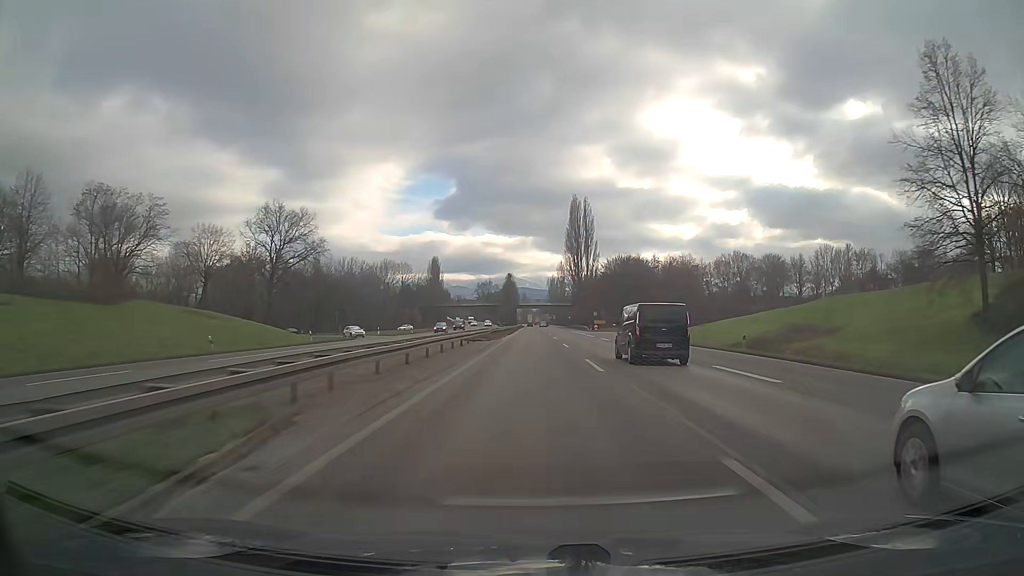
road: trunk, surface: asphalt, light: Day
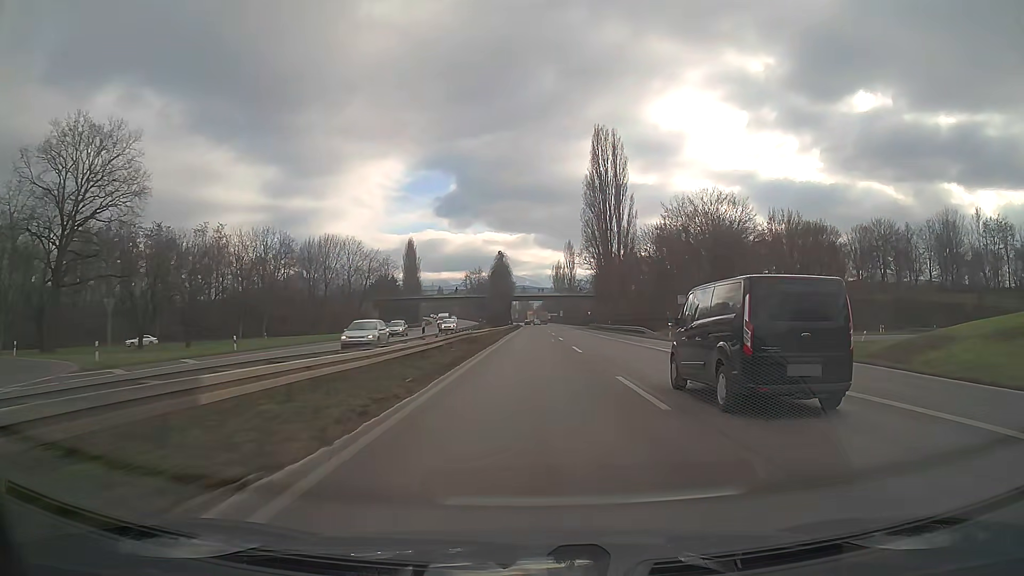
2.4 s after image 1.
(0.0, +62.4) m; 0°
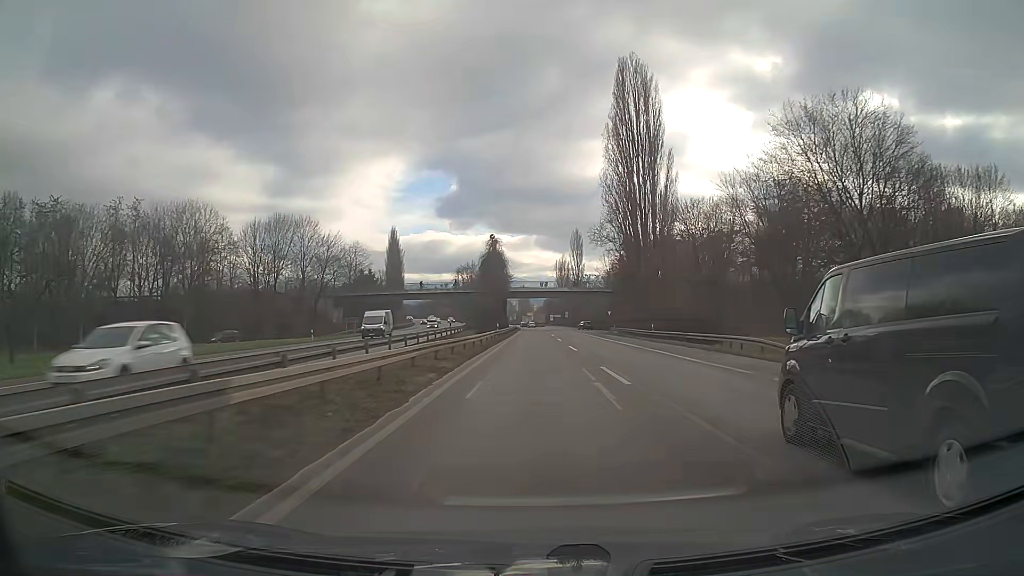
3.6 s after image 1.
(0.0, +31.3) m; 0°
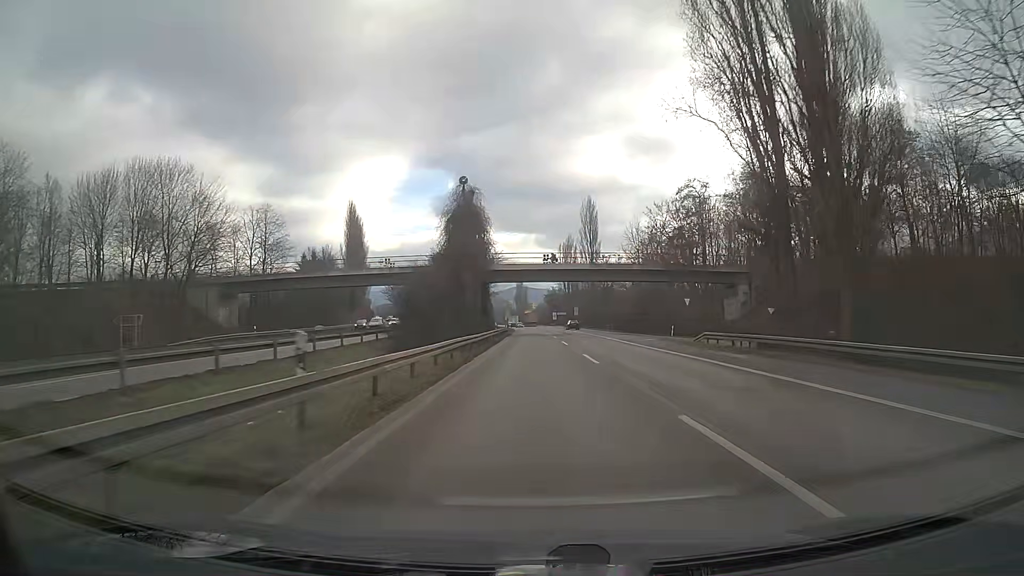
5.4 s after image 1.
(+0.1, +47.0) m; 0°
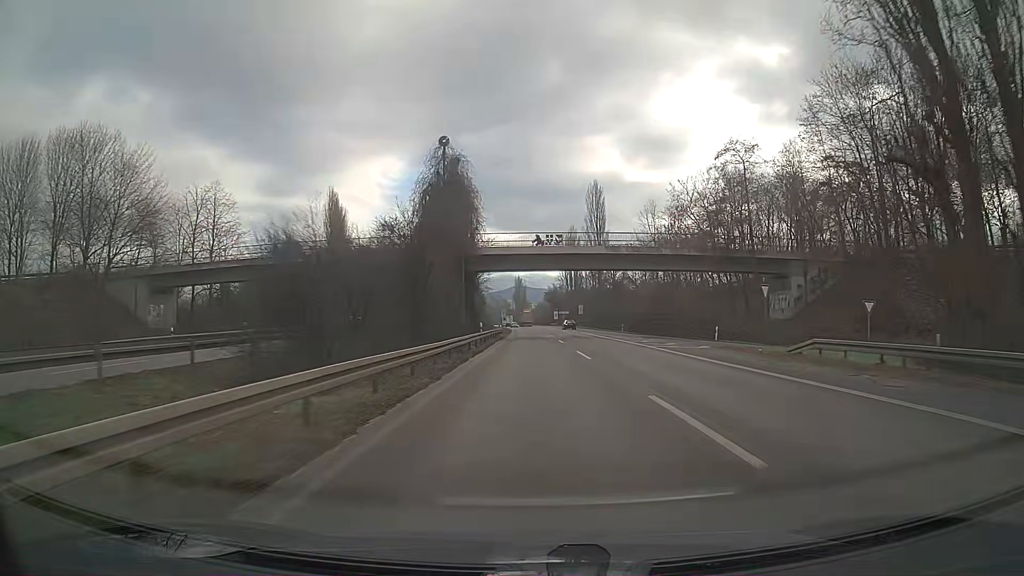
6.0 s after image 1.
(0.0, +15.7) m; 0°
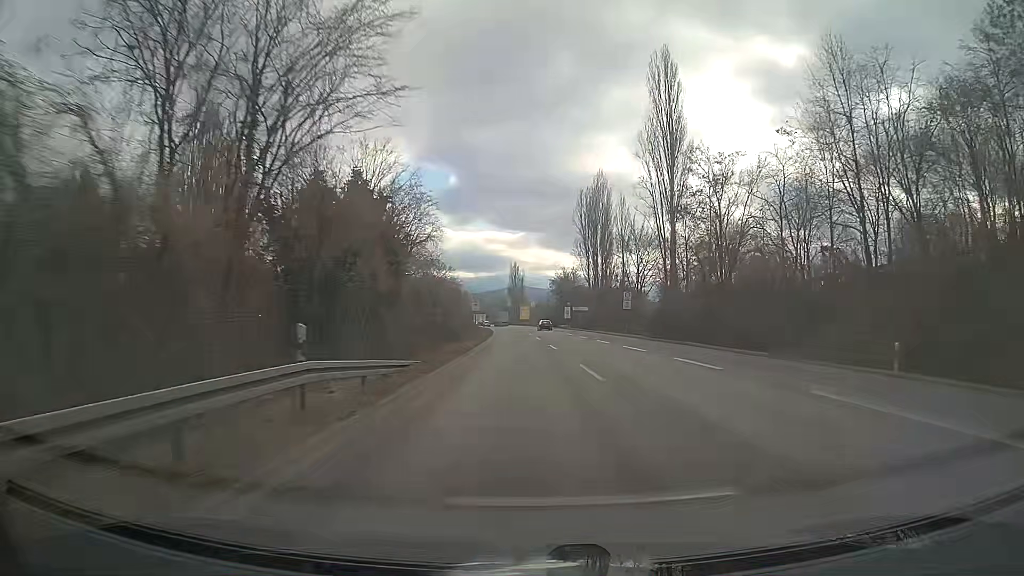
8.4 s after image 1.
(+0.1, +62.7) m; -1°
(0, +10) (0, +20) (0, +30) (+1, +40) (+1, +50) (+1, +60) (+1, +70) (+1, +80) (+1, +90) (+1, +100) m
